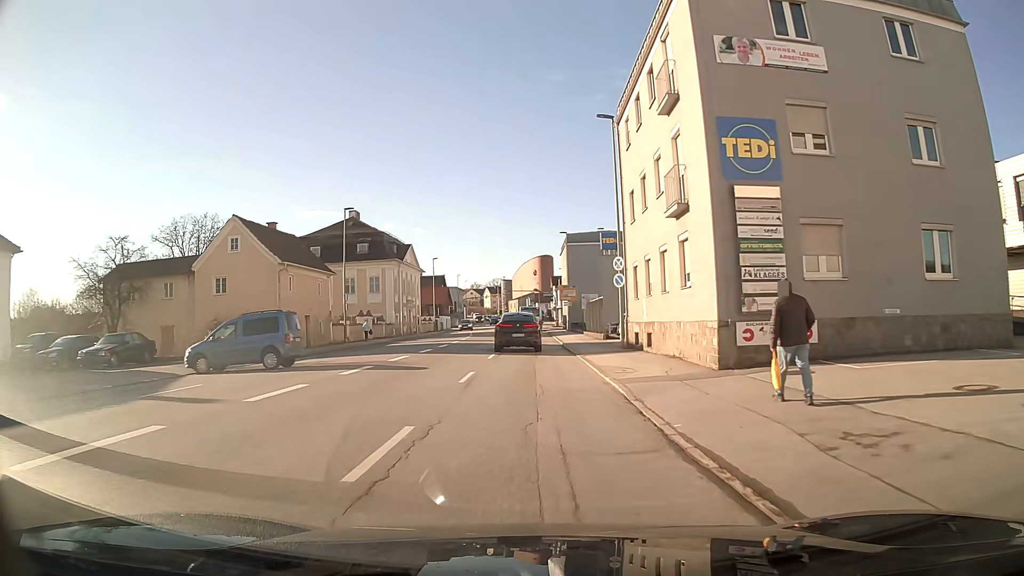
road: tertiary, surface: asphalt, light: Day
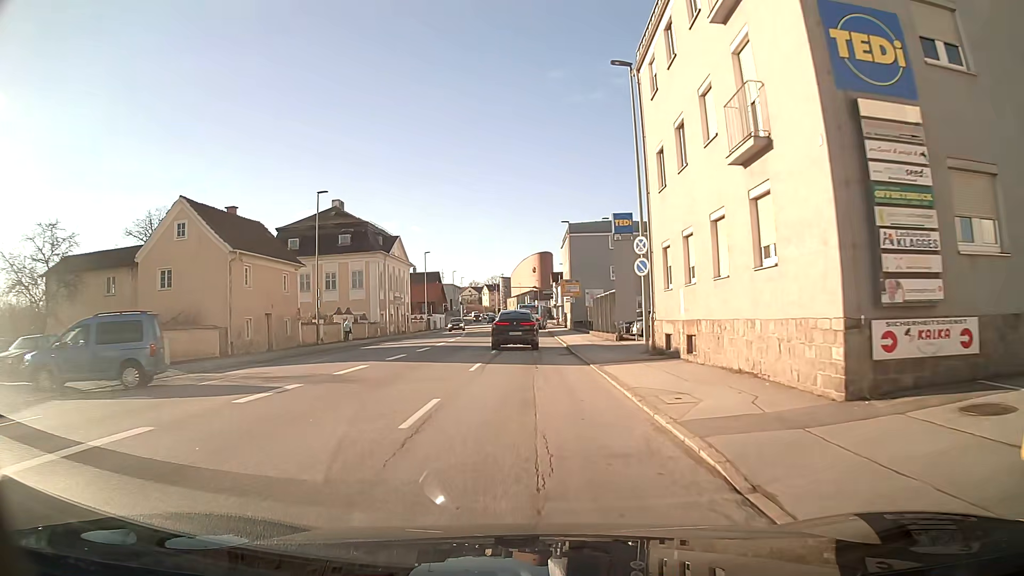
(0.0, +6.4) m; 0°
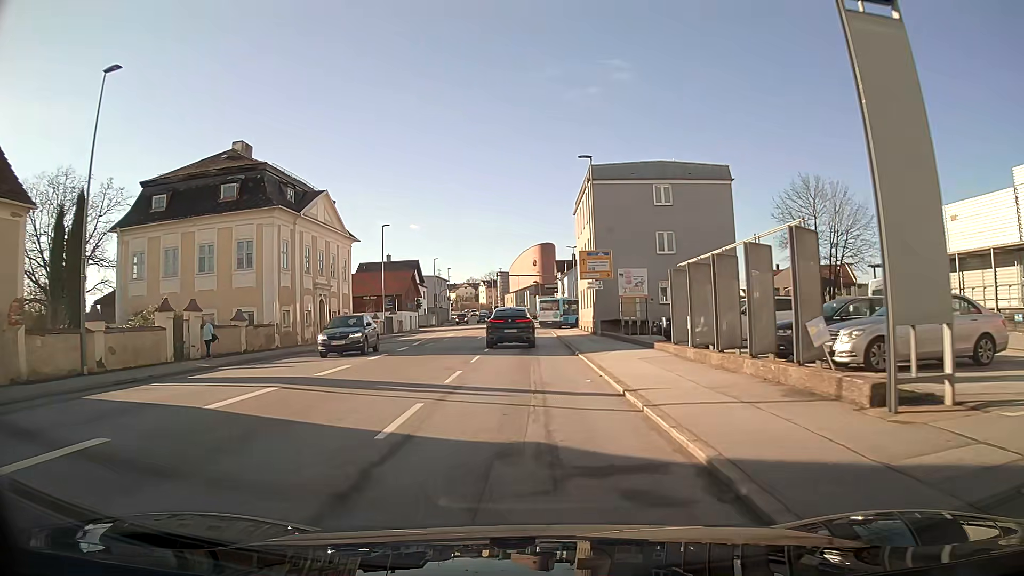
(0.0, +25.1) m; 0°
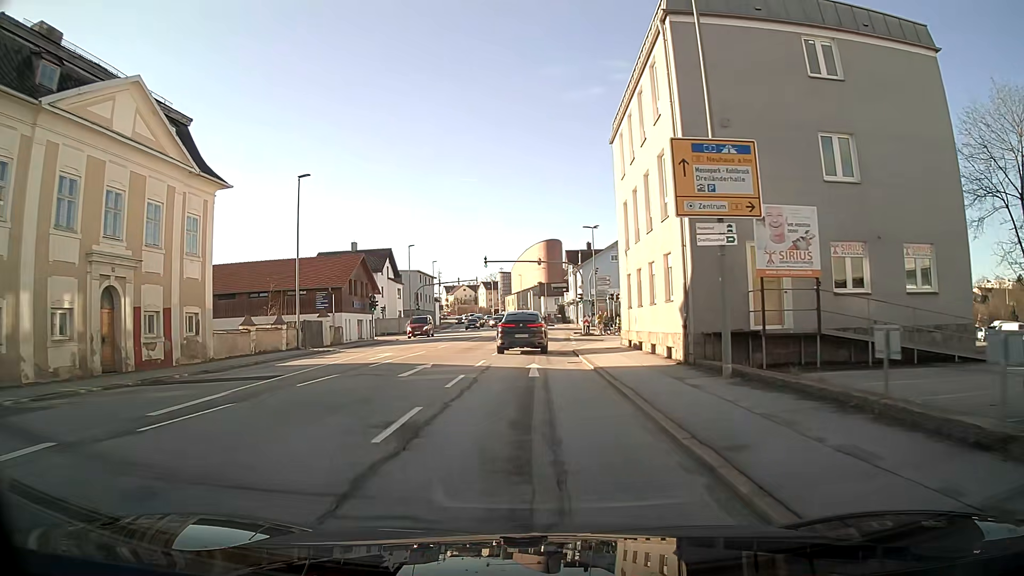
(0.0, +24.3) m; 0°
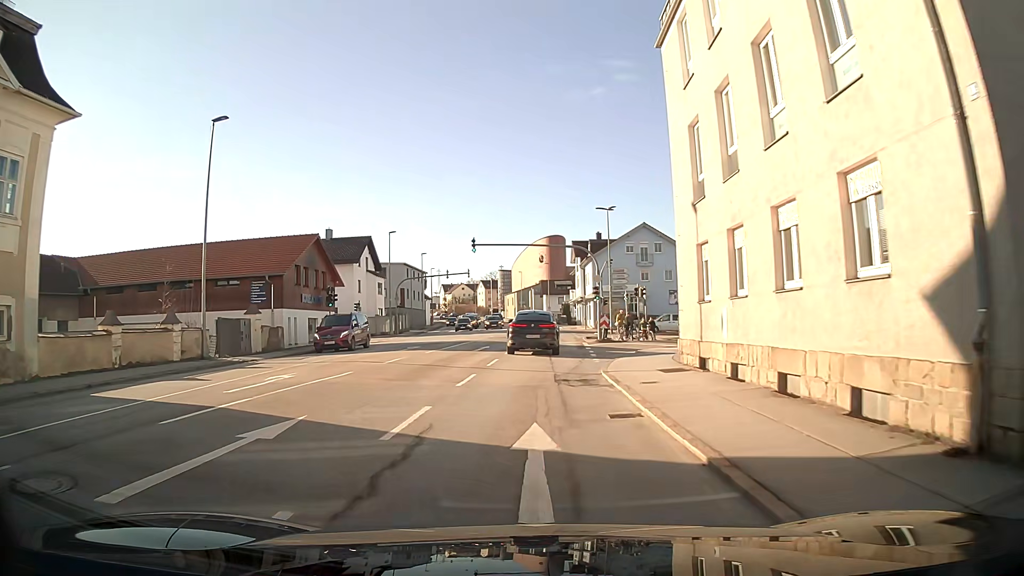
(0.0, +12.0) m; 0°
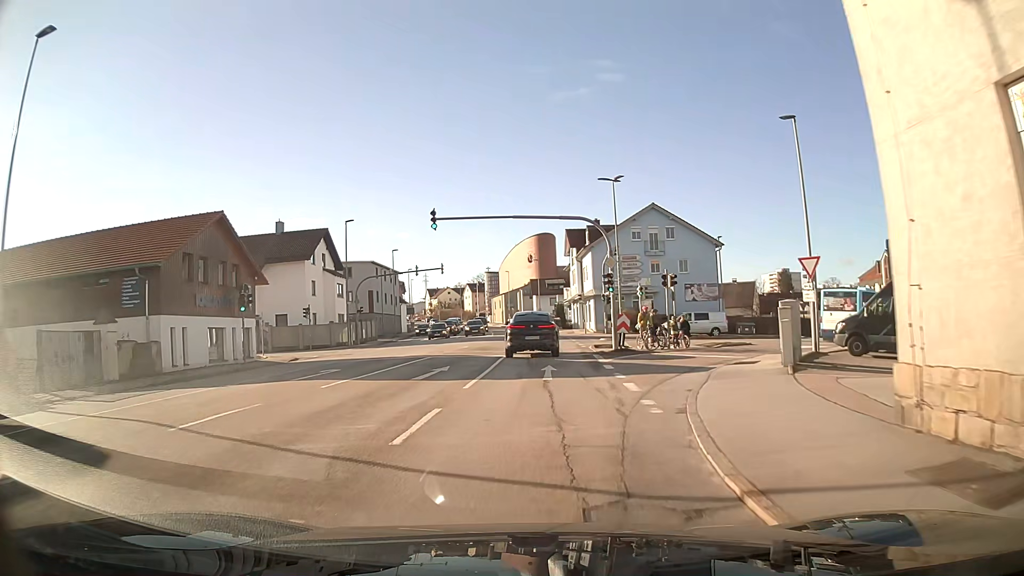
(+0.1, +12.2) m; +2°
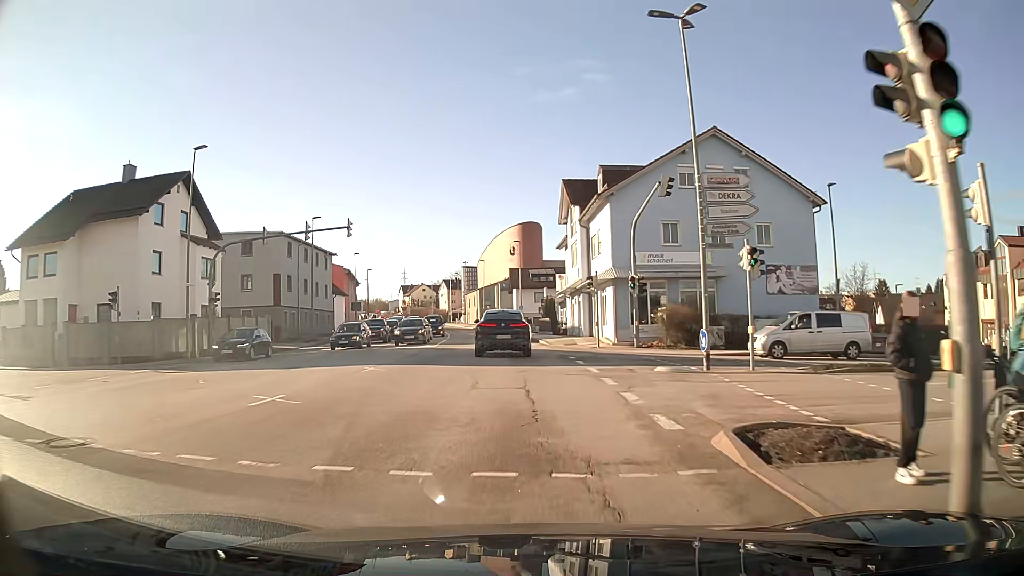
(+0.2, +24.9) m; 0°
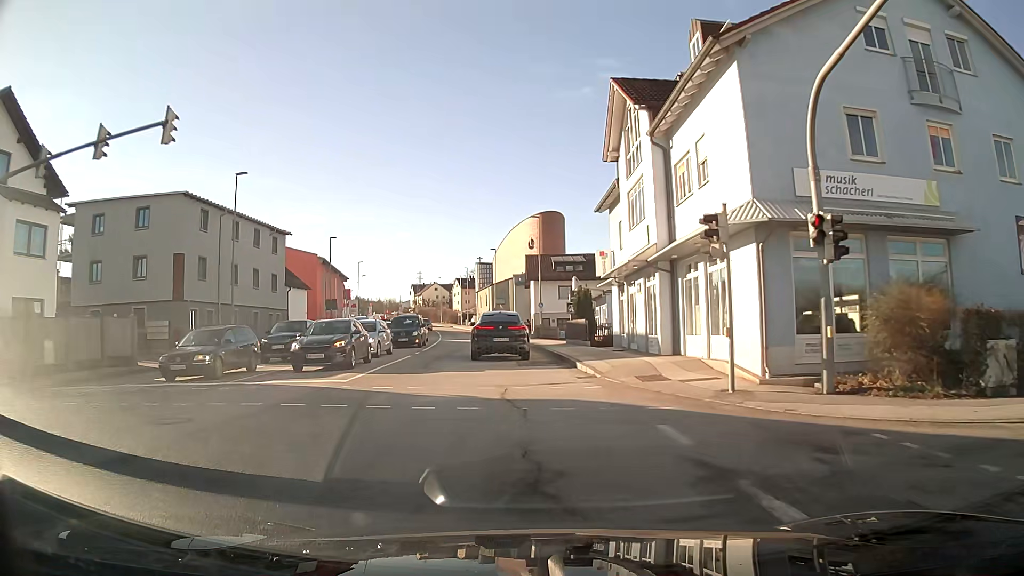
(-0.3, +19.0) m; -2°
